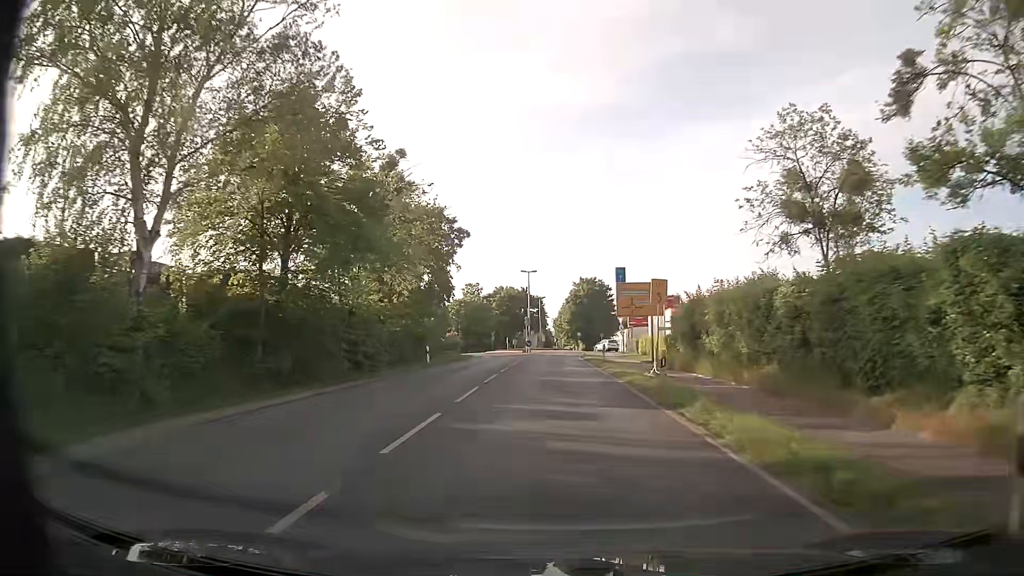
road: secondary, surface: asphalt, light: Day
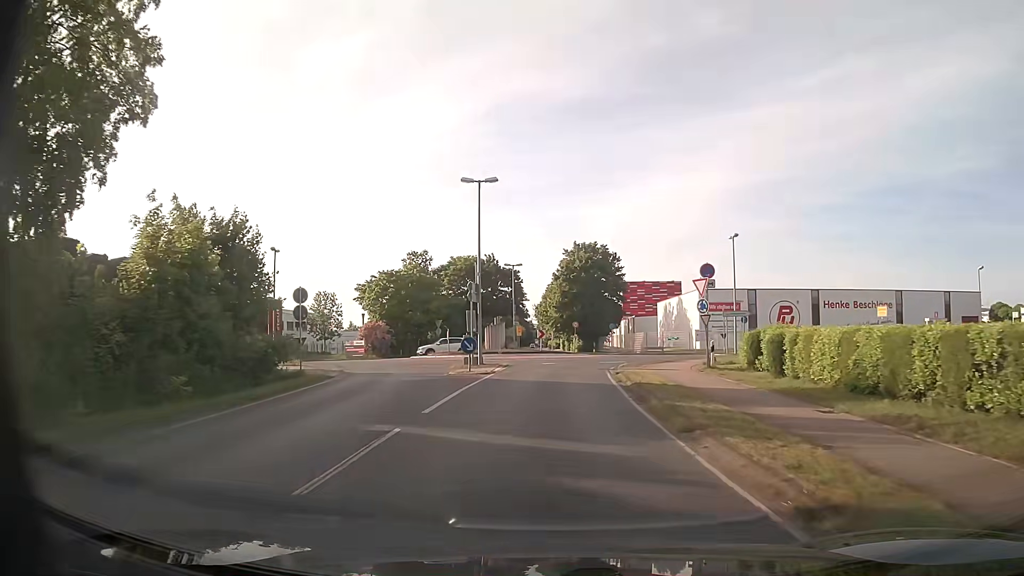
(+0.4, +38.3) m; +1°
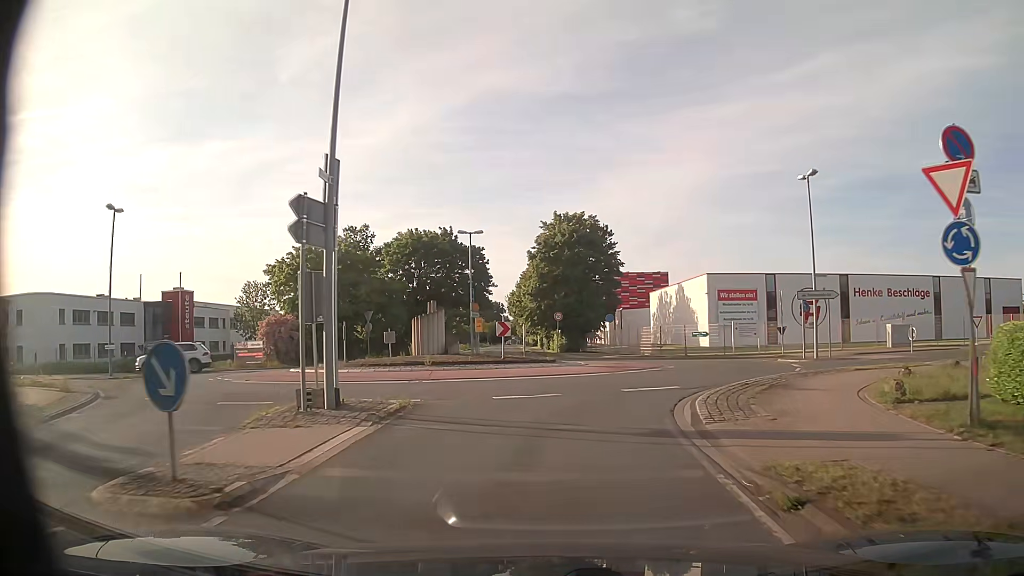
(+0.5, +18.0) m; +3°
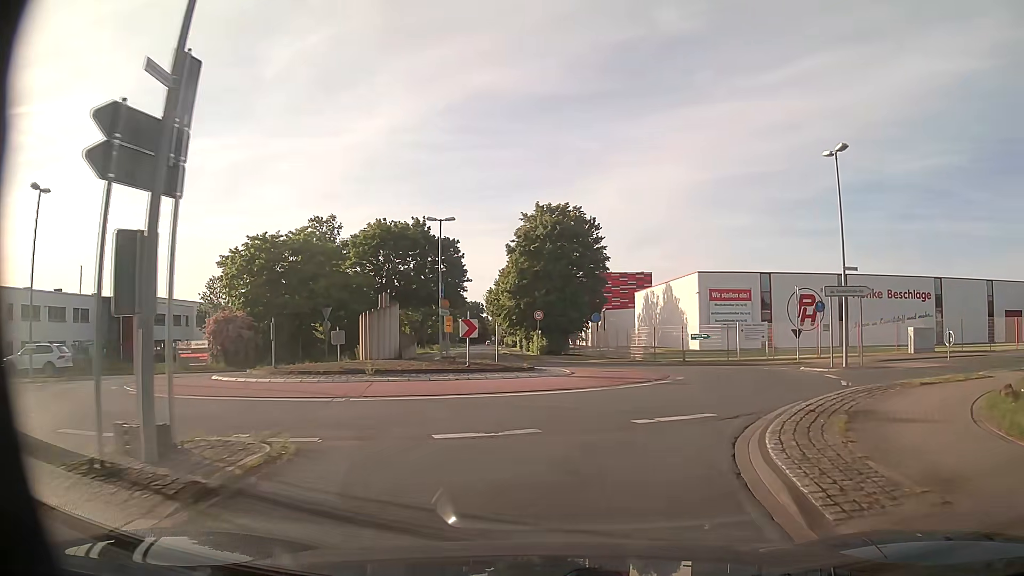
(0.0, +5.0) m; +2°
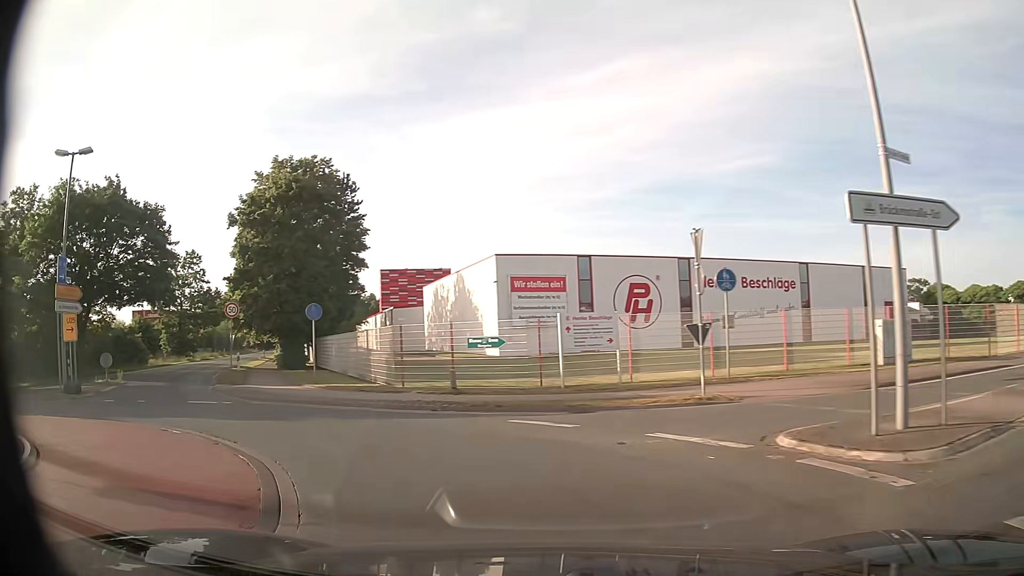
(+4.0, +17.1) m; +16°
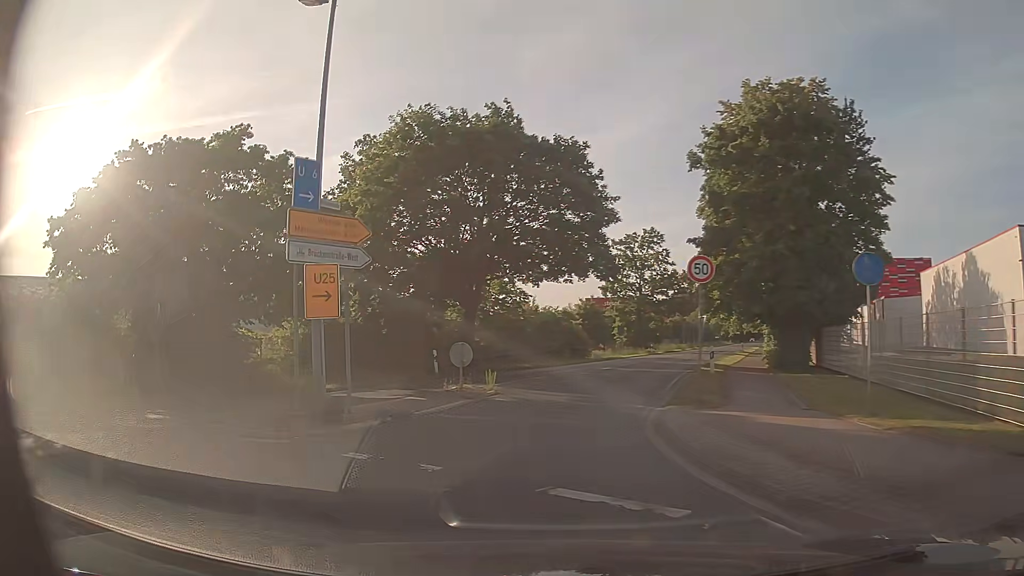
(-4.7, +11.9) m; -41°
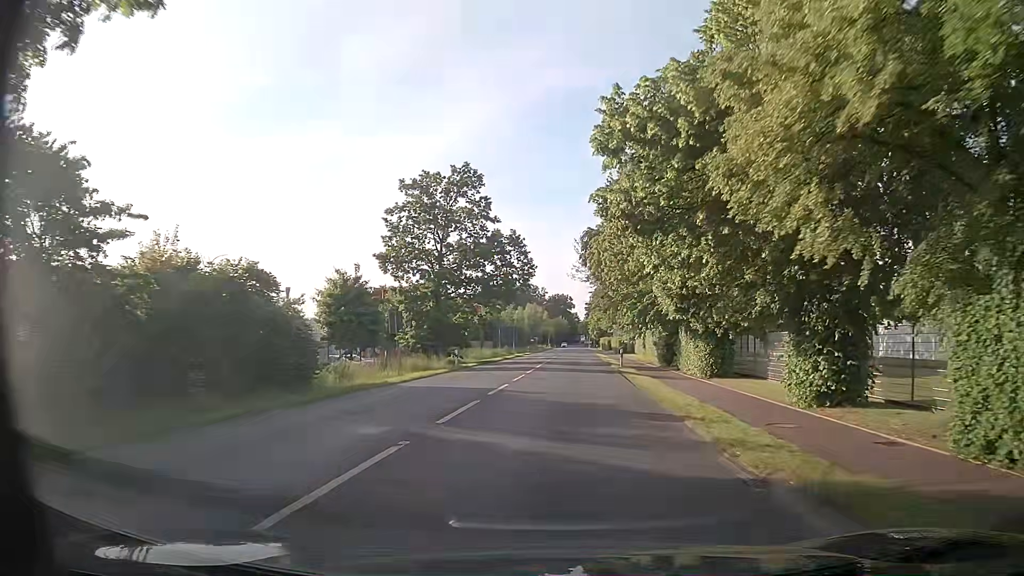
(+4.7, +30.5) m; +18°
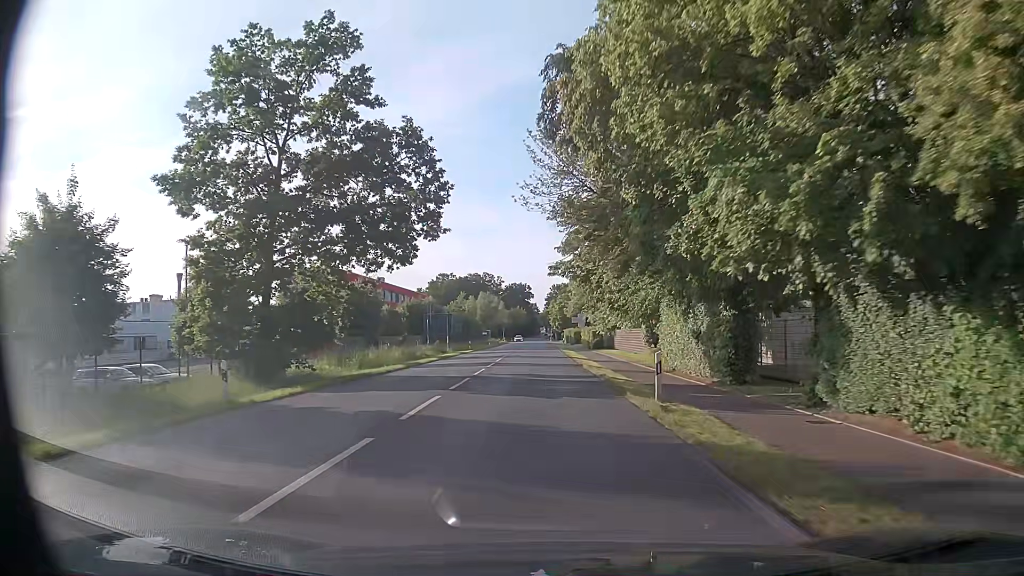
(+0.6, +24.3) m; +3°
(0, +10) (0, +20) (0, +30) (0, +40) (0, +50) (-1, +60) (-1, +70) (-1, +80) (-1, +90) (-1, +100) m
